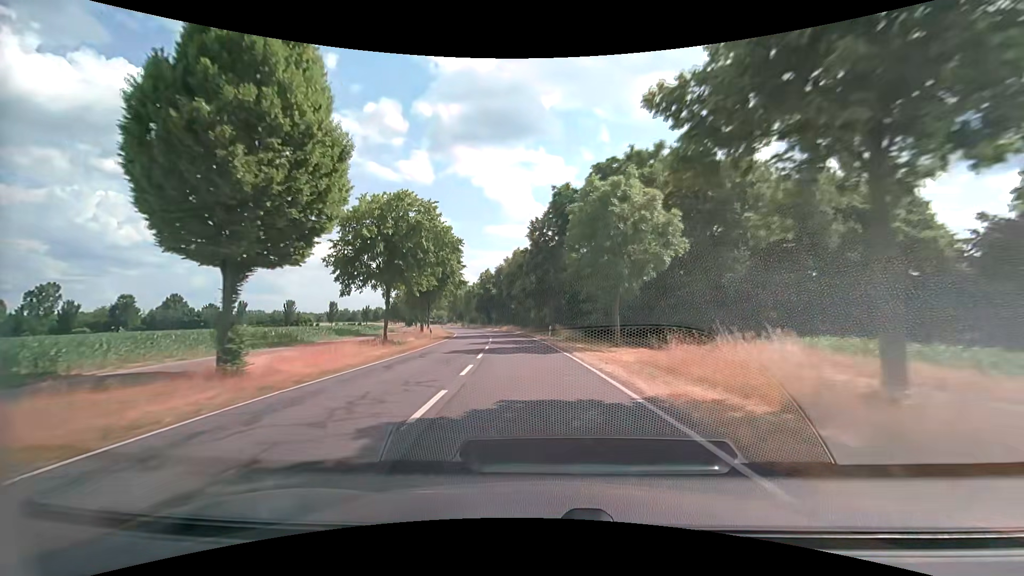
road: secondary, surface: asphalt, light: Day
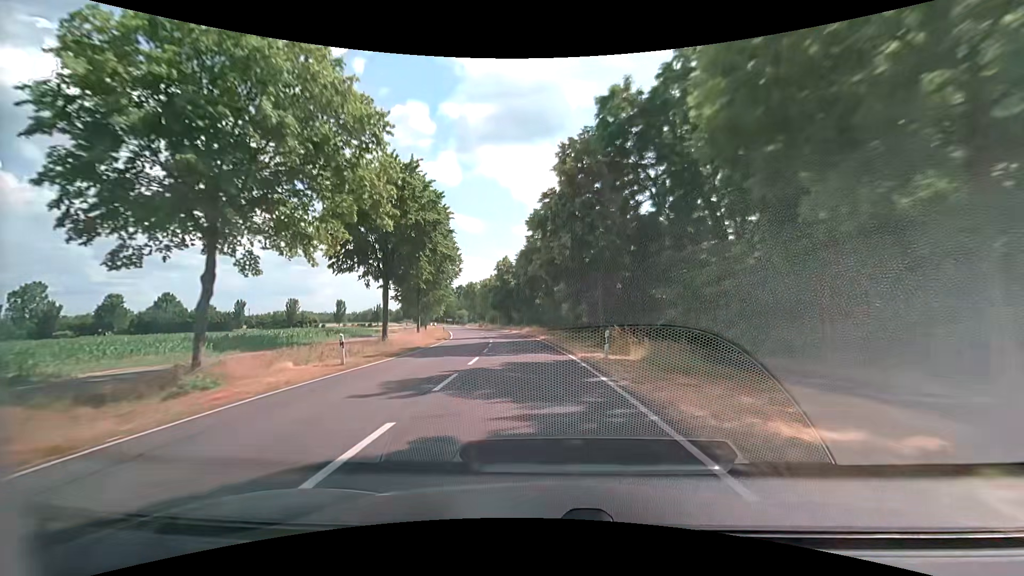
(-0.6, +21.0) m; -3°
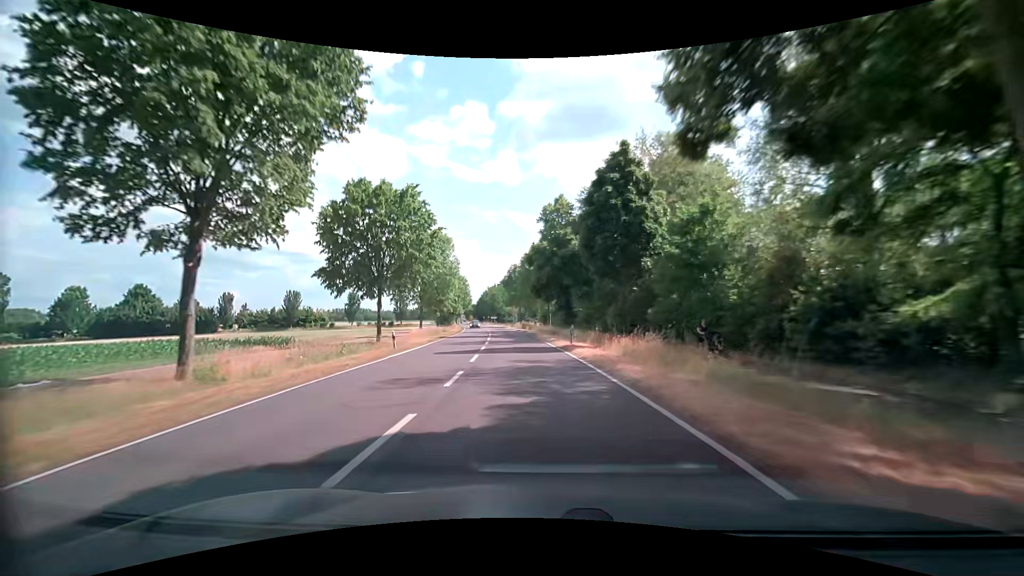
(-2.7, +41.5) m; -7°
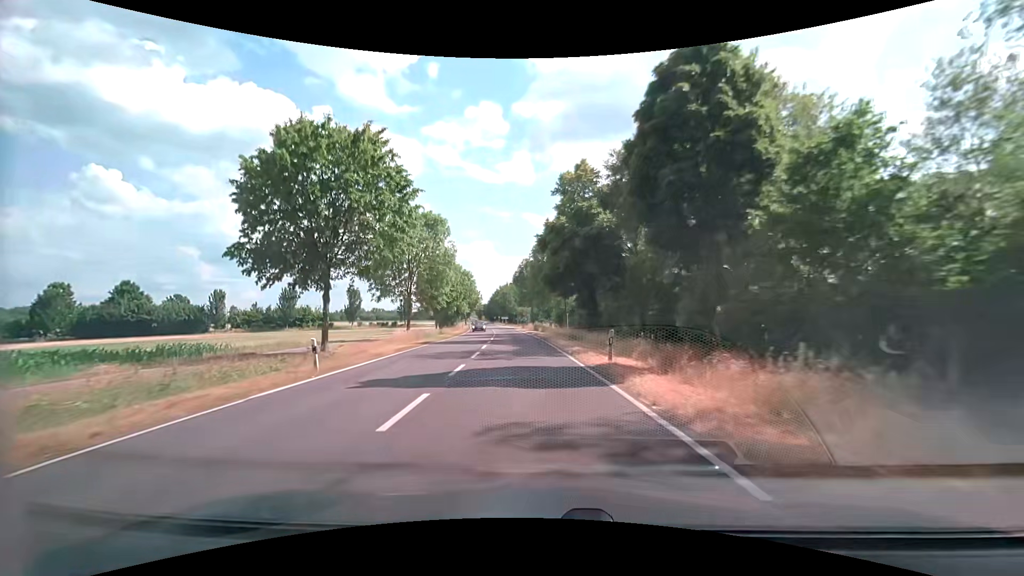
(-0.1, +10.1) m; -1°
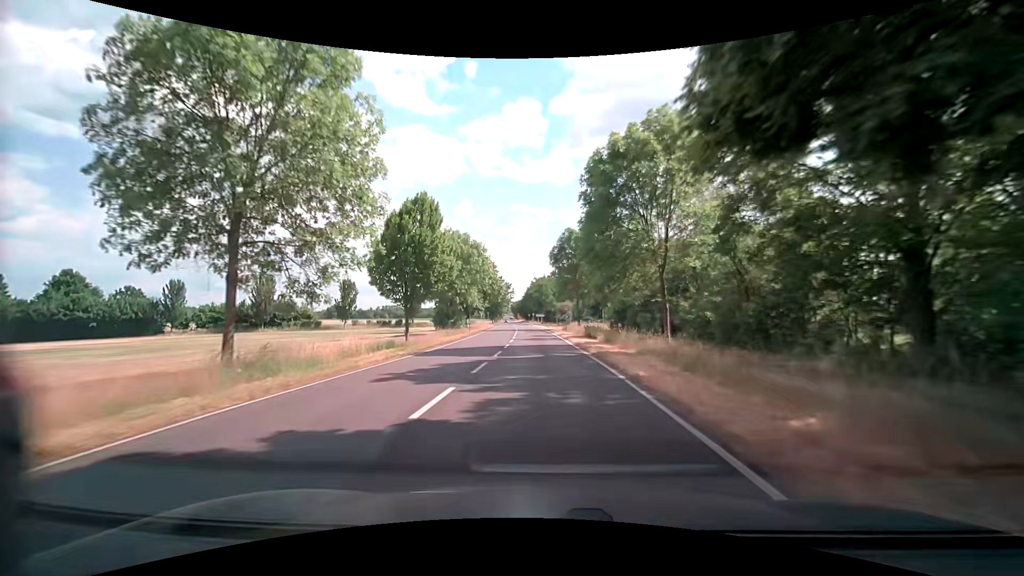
(-1.6, +29.1) m; -5°
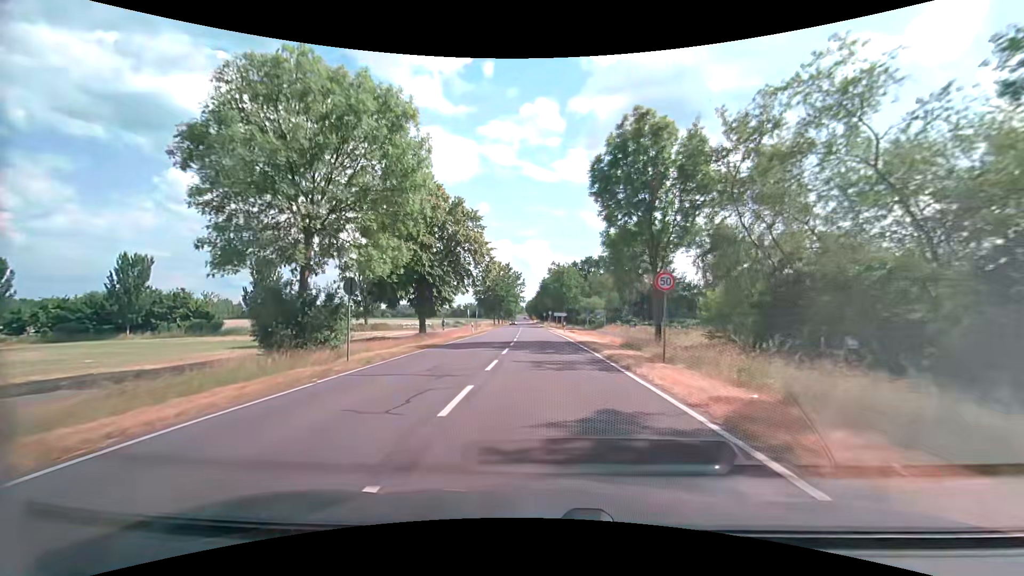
(-1.0, +35.5) m; -2°
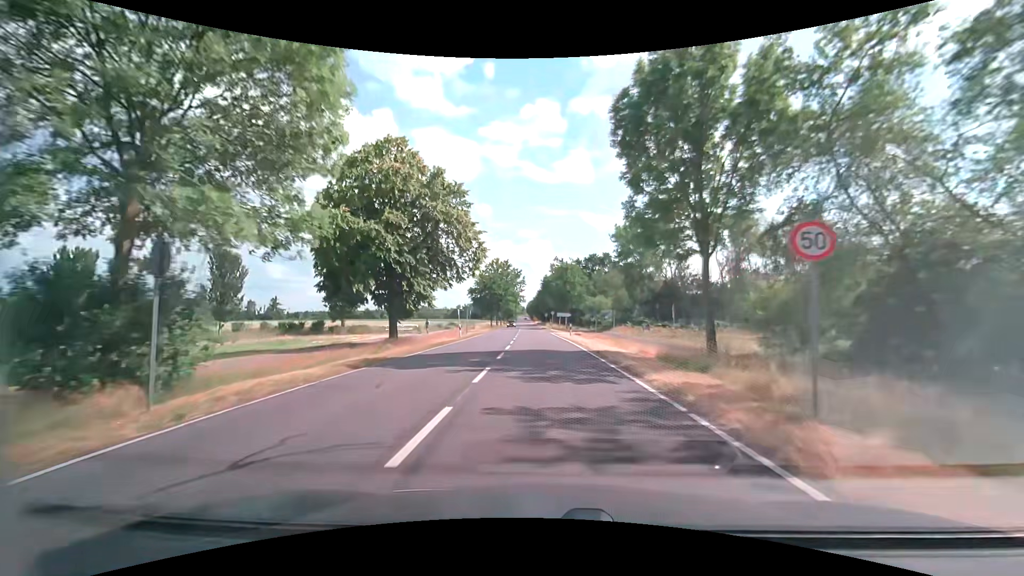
(0.0, +8.2) m; 0°
(0, +10) (0, +20) (0, +30) (-1, +40) (-1, +50) (-2, +60) (-2, +70) (-2, +80) (-3, +90) (-3, +100) m
